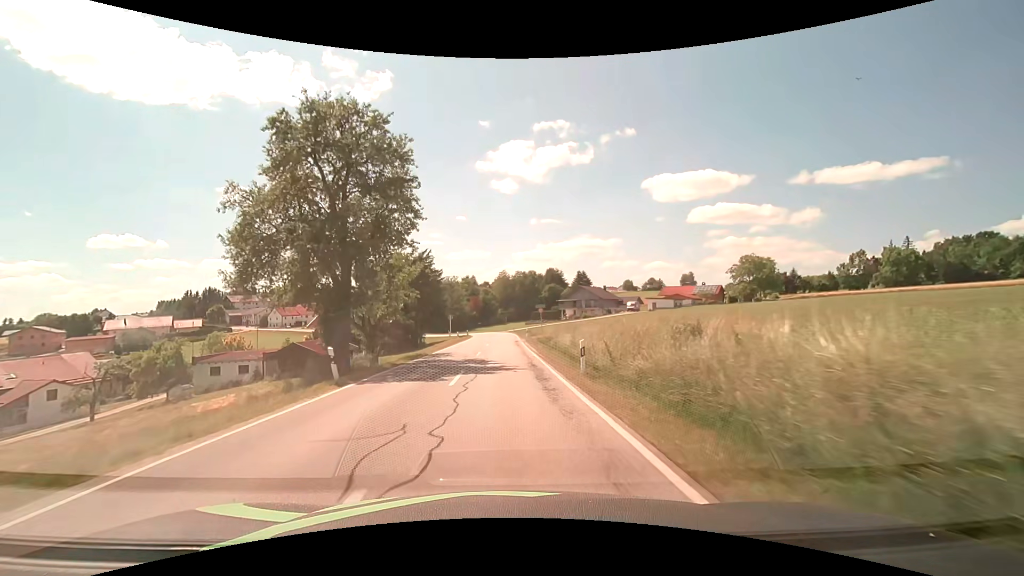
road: secondary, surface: asphalt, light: Day
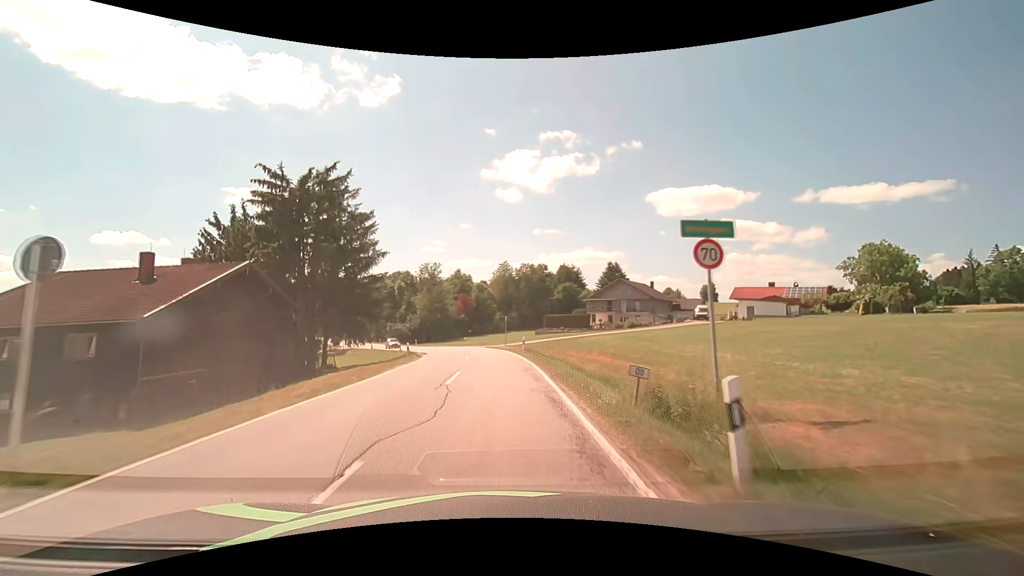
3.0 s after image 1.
(0.0, +46.2) m; 0°
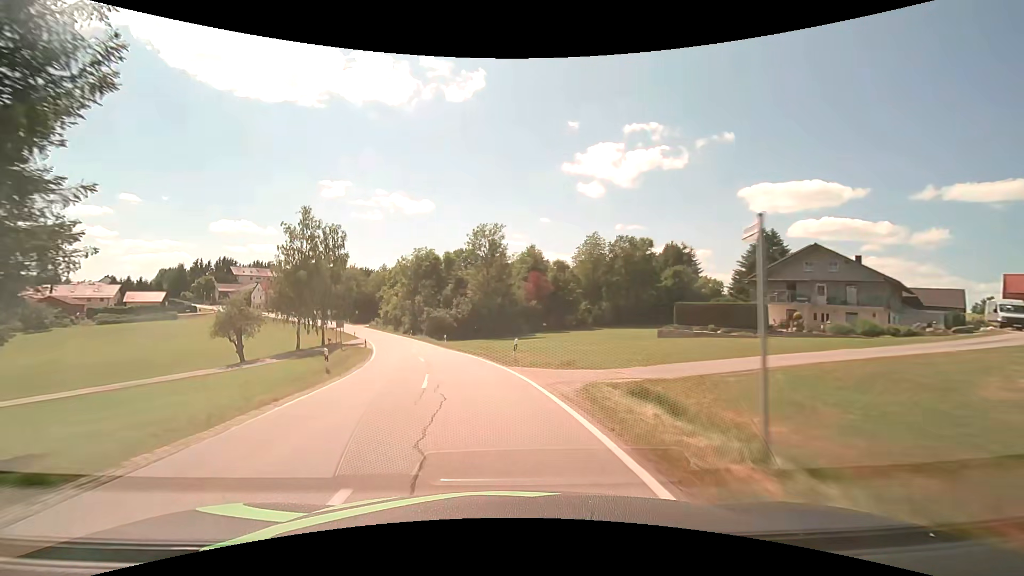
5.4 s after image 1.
(-1.6, +36.9) m; -8°
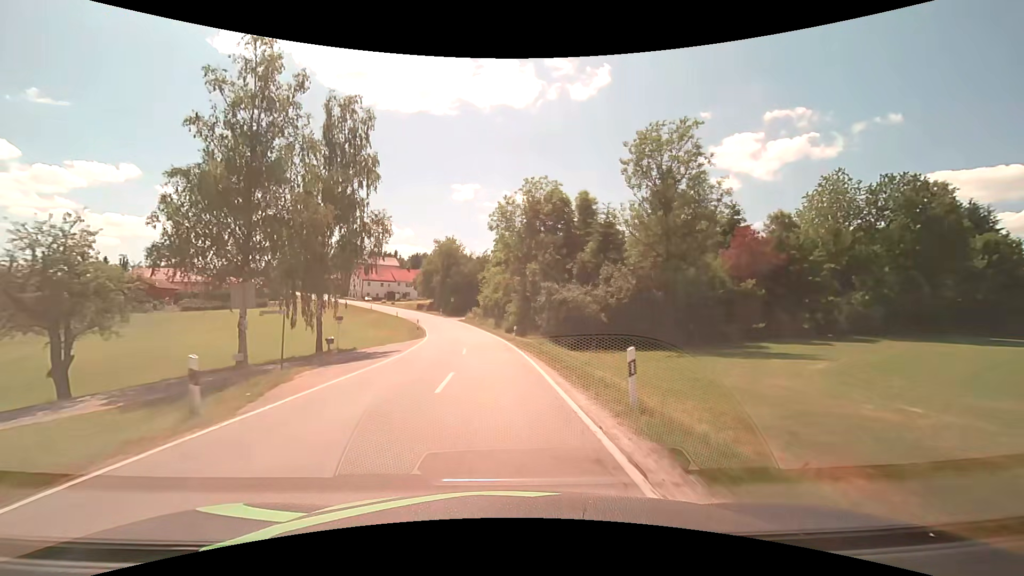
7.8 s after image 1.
(-5.5, +37.8) m; -14°
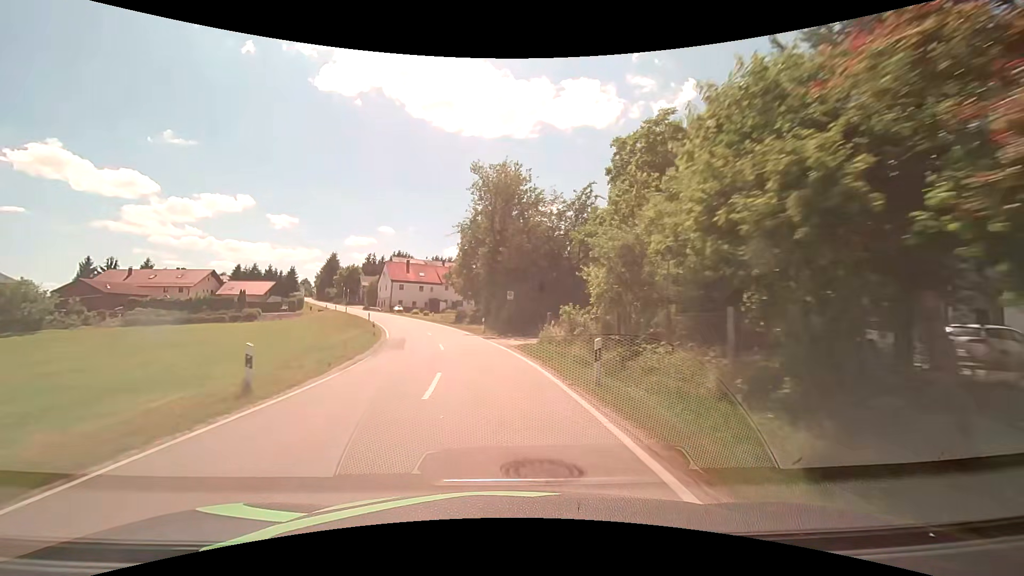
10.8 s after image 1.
(-3.4, +48.6) m; -9°
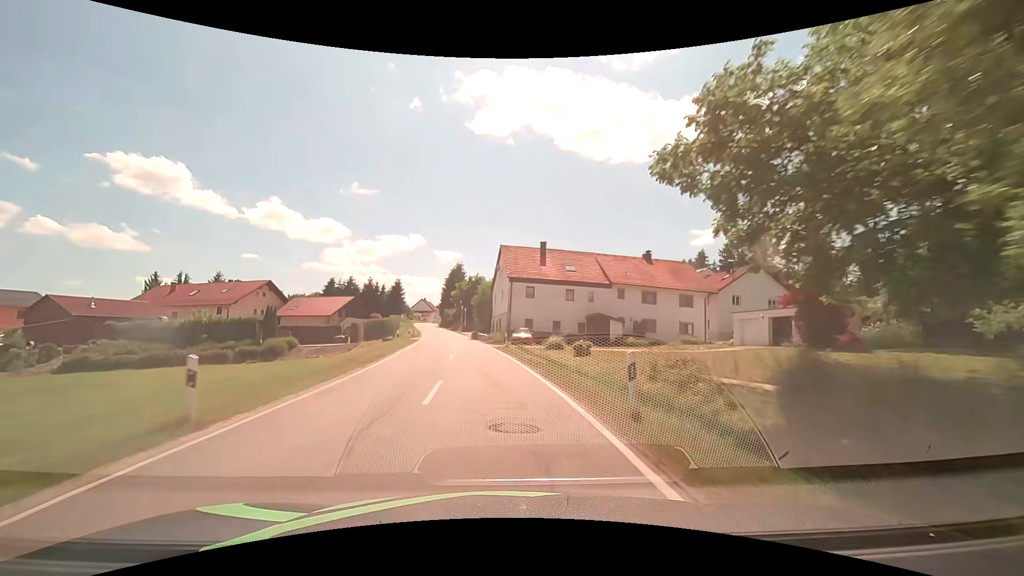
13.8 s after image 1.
(-7.2, +47.1) m; -18°
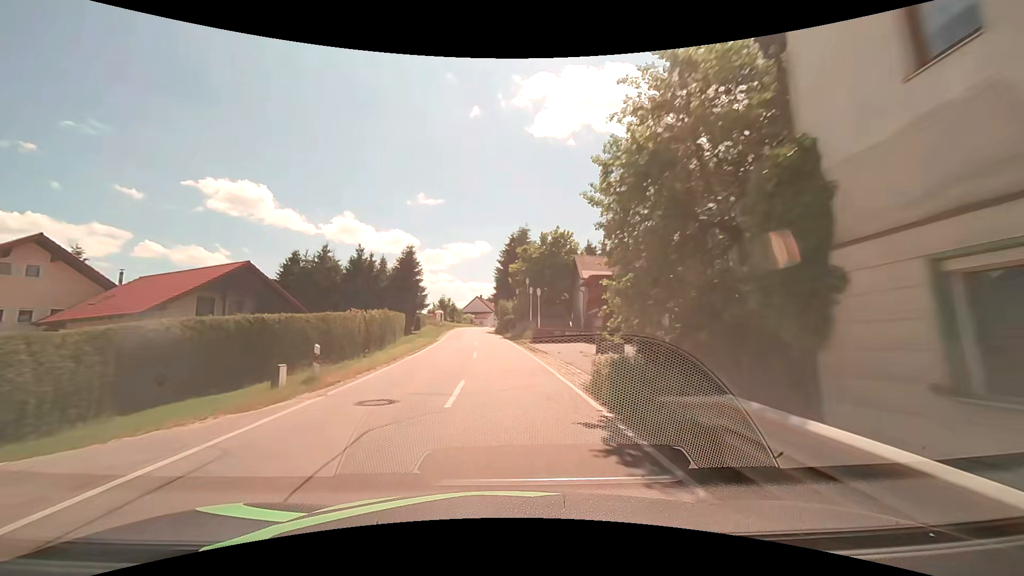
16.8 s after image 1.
(-4.0, +47.7) m; -8°
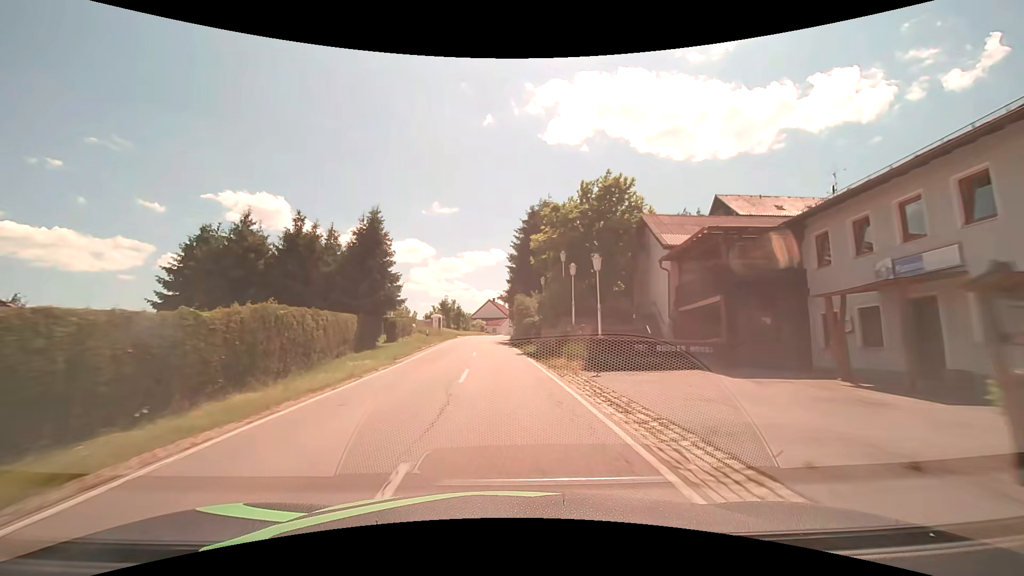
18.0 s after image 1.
(0.0, +19.5) m; -1°
(0, +10) (0, +20) (-1, +30) (-1, +40) (-2, +50) (-2, +60) (-2, +70) (-1, +80) (0, +90) (+1, +100) m
